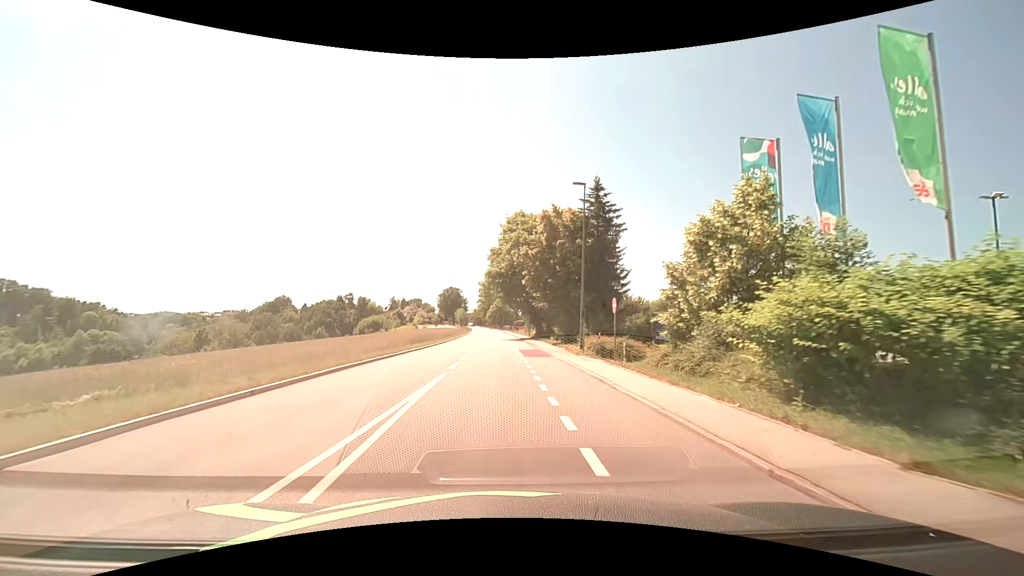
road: tertiary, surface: asphalt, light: Day
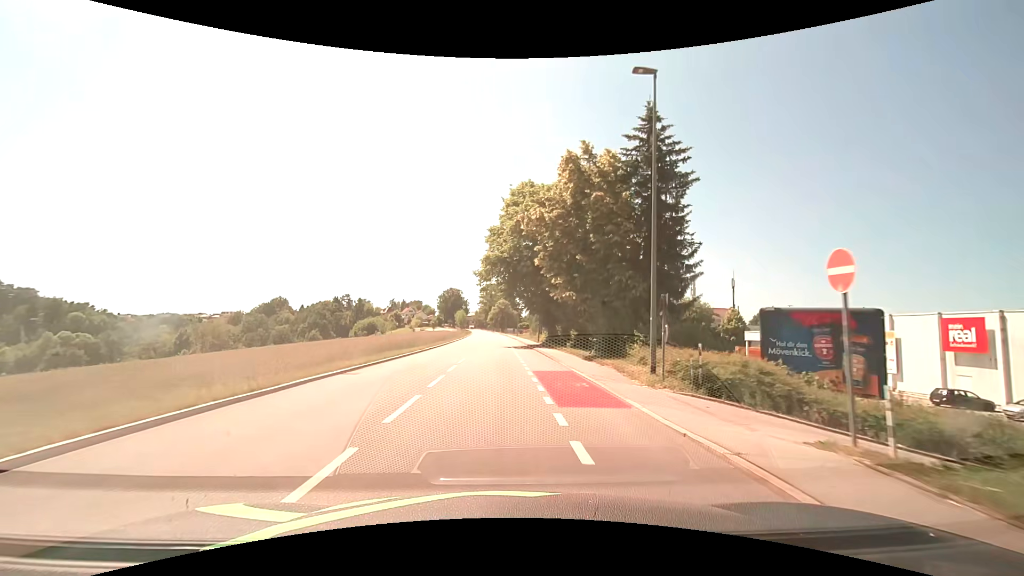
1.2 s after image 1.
(0.0, +13.6) m; 0°
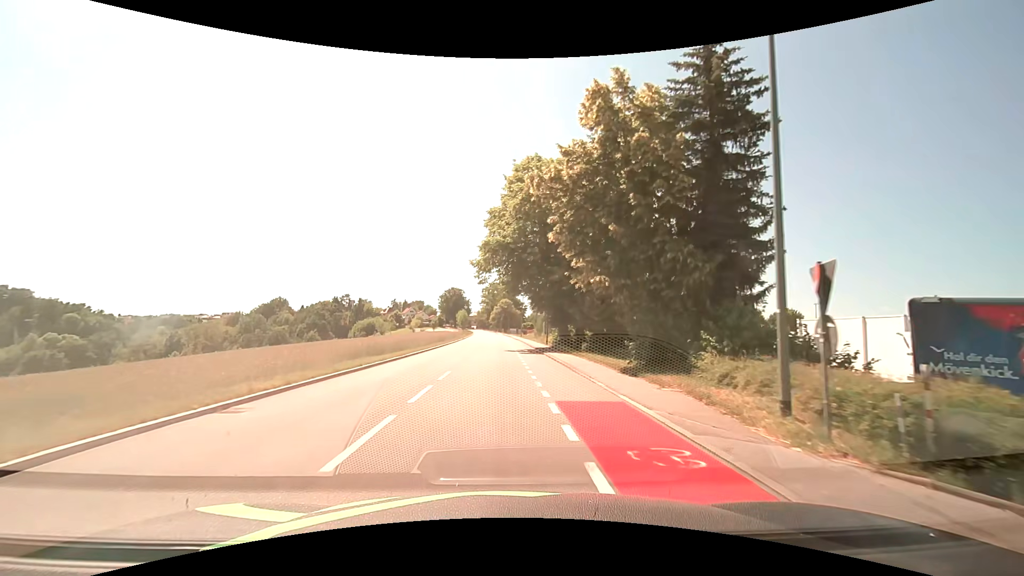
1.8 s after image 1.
(0.0, +7.0) m; 0°
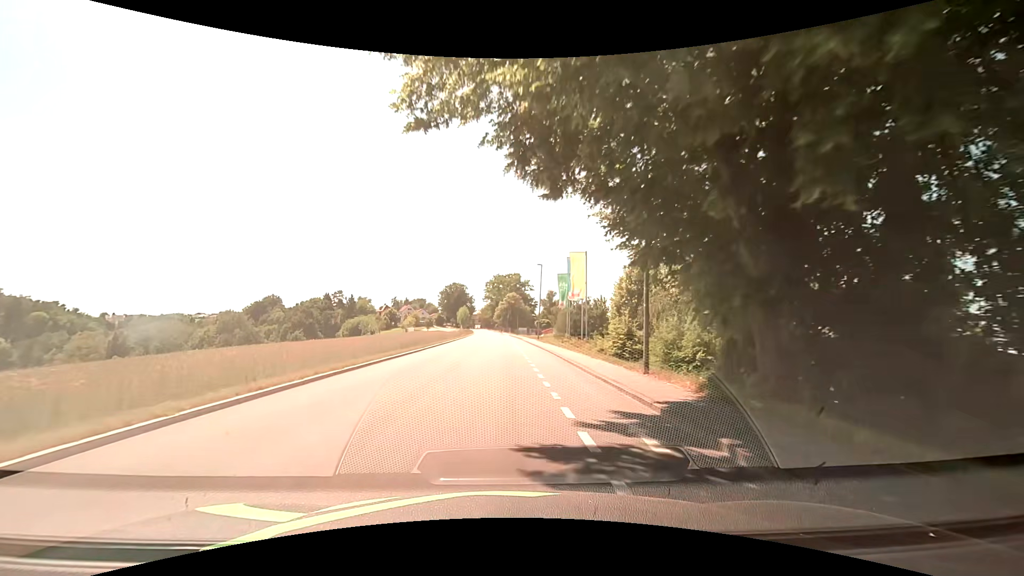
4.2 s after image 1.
(-0.3, +28.8) m; -2°
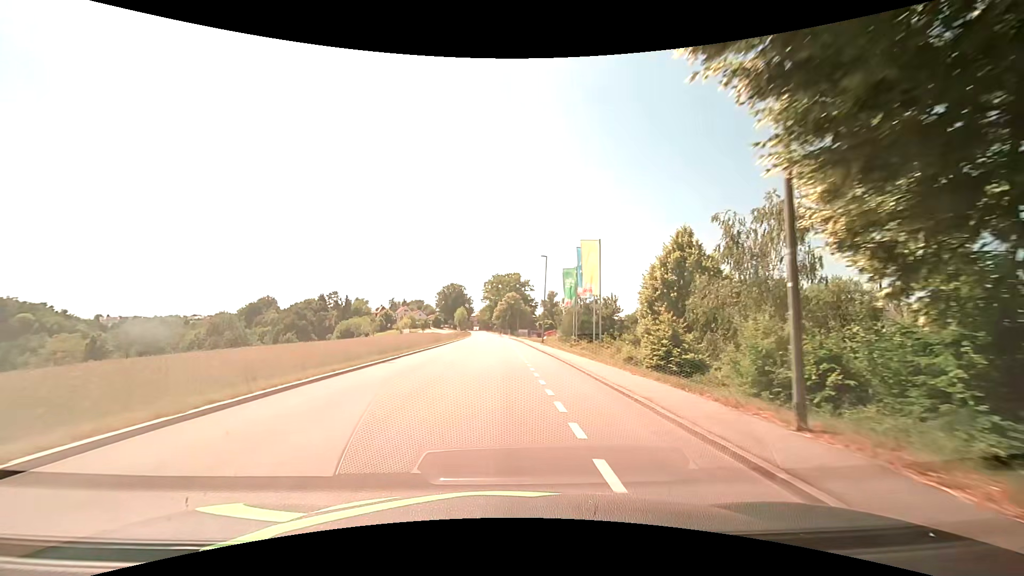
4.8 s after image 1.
(+0.1, +7.4) m; 0°
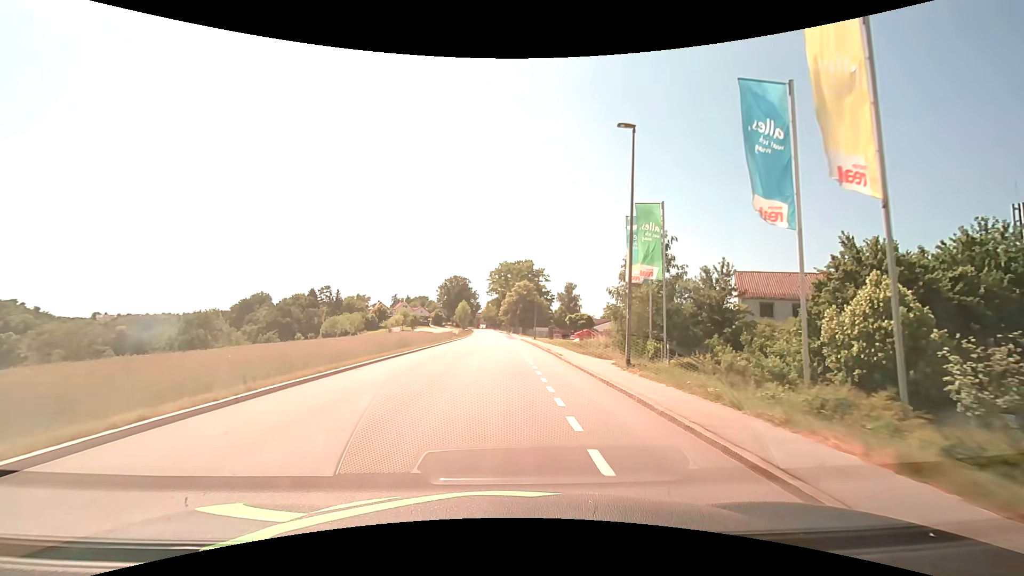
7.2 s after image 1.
(0.0, +29.7) m; -1°
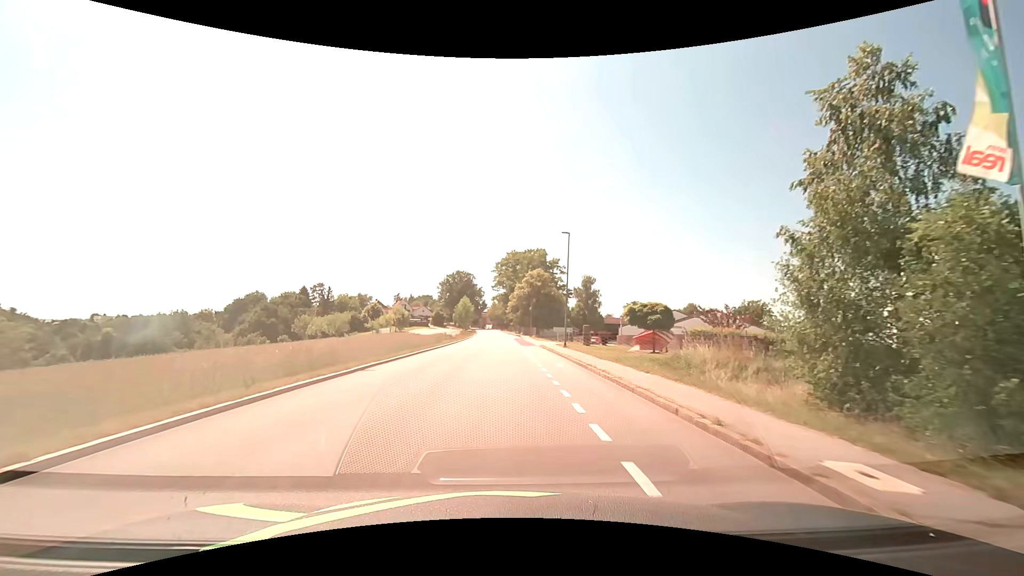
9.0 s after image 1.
(-0.2, +22.6) m; -1°
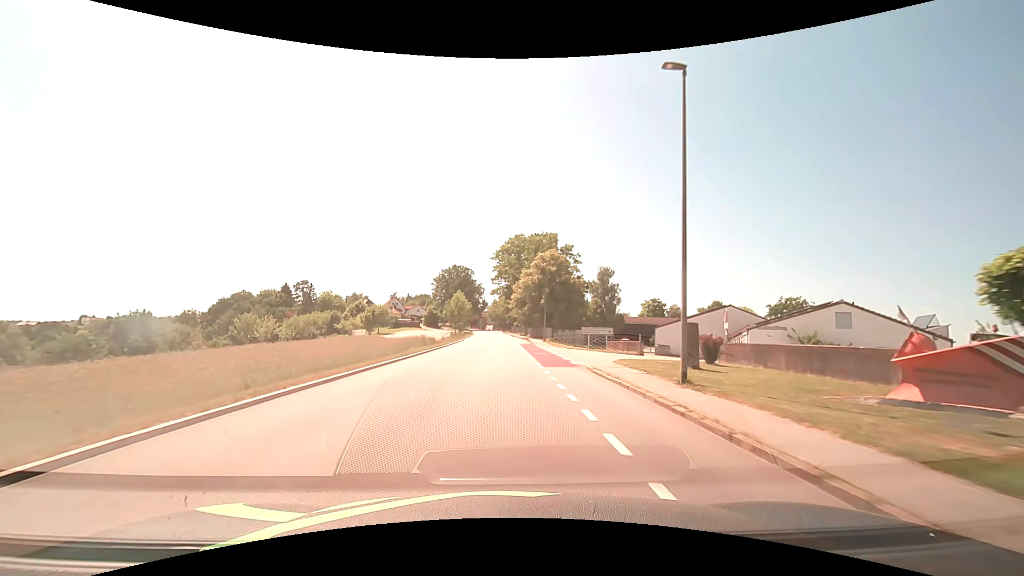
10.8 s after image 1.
(-0.1, +22.8) m; 0°
(0, +10) (0, +20) (0, +30) (0, +40) (0, +50) (0, +60) (-1, +70) (-1, +80) (-1, +90) (-1, +100) m
